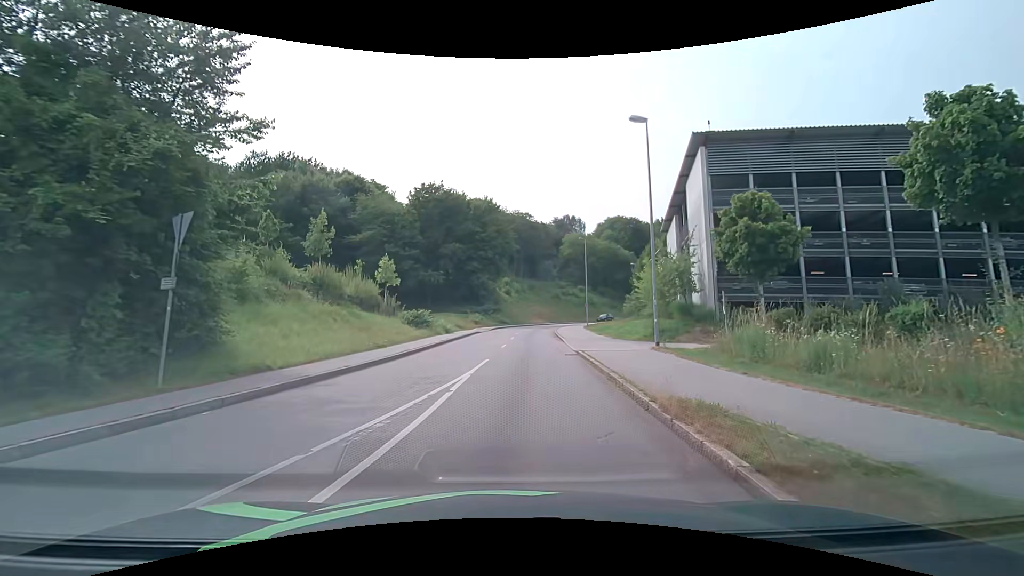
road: tertiary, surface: asphalt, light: Day
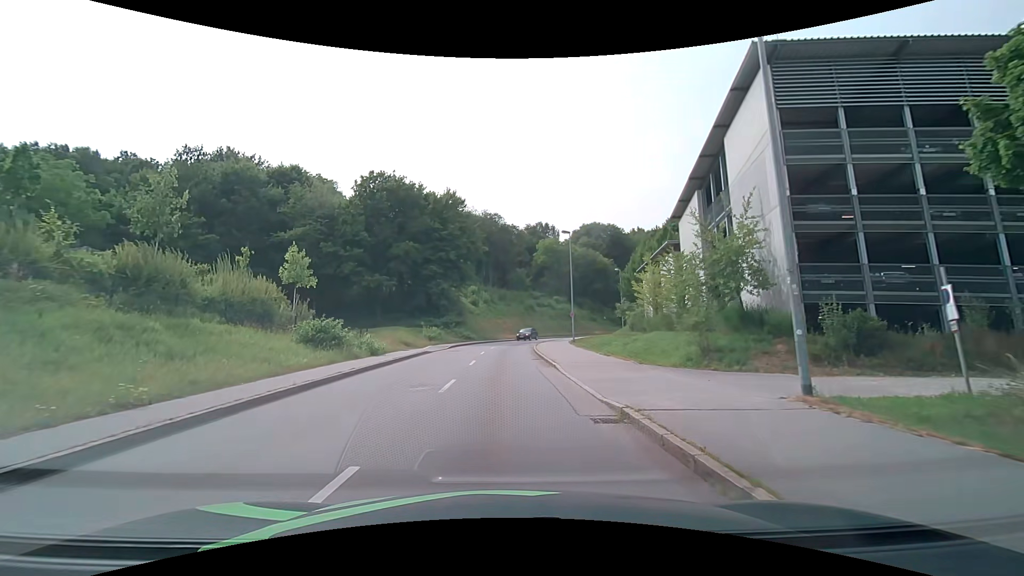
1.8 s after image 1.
(+0.4, +12.5) m; +4°
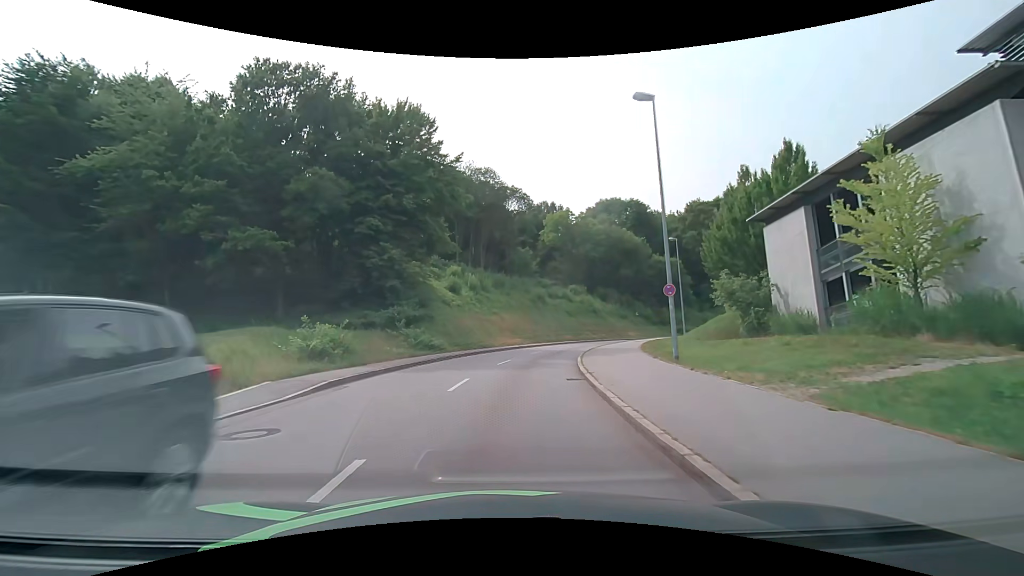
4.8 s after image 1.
(0.0, +27.1) m; 0°
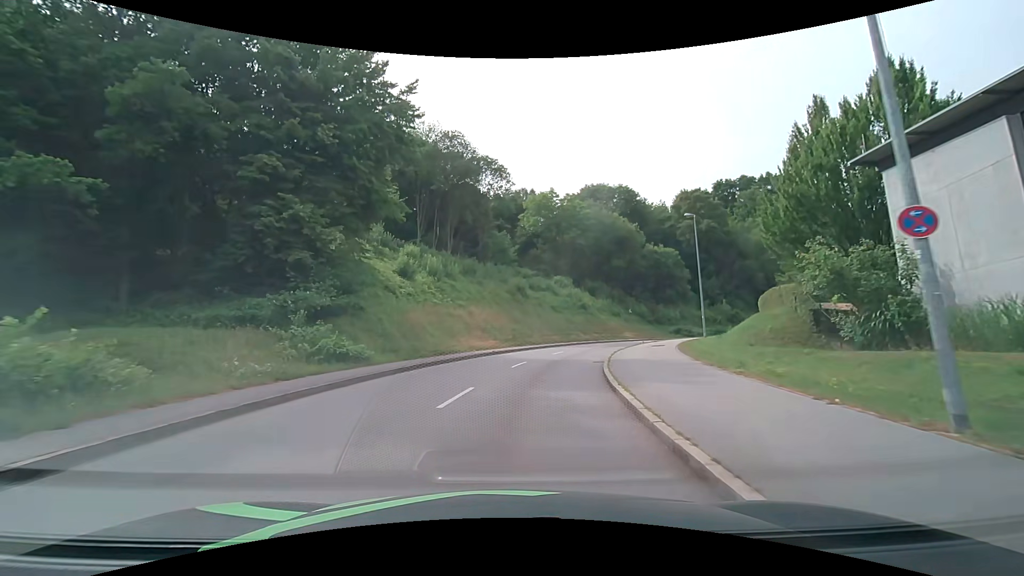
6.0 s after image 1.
(+0.1, +11.6) m; +2°
(0, +10) (+2, +20) (+4, +30) (+8, +39) (+13, +47) (+20, +55) (+27, +62) (+35, +68) (+44, +72) (+53, +76) m
